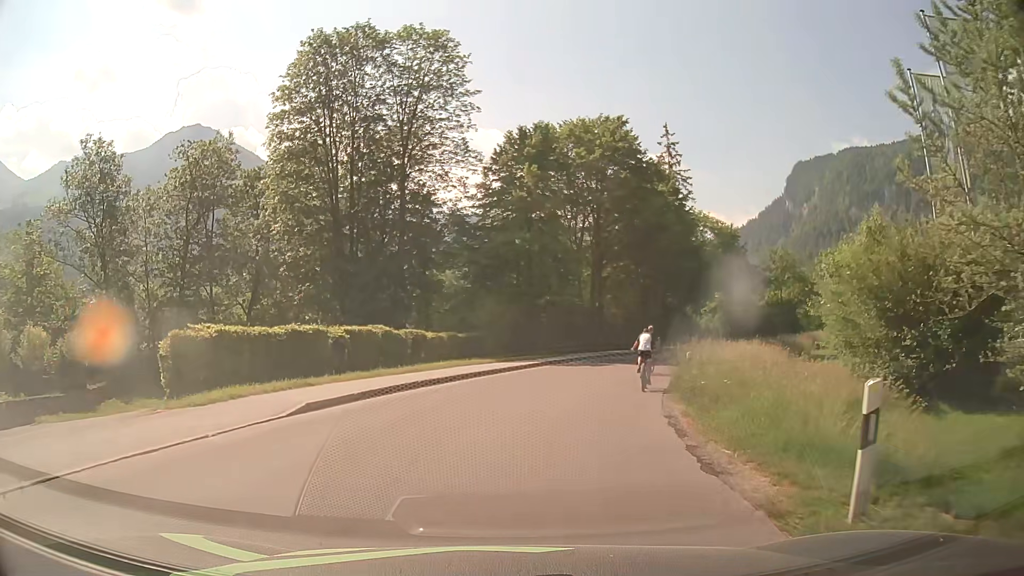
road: tertiary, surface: asphalt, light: Day
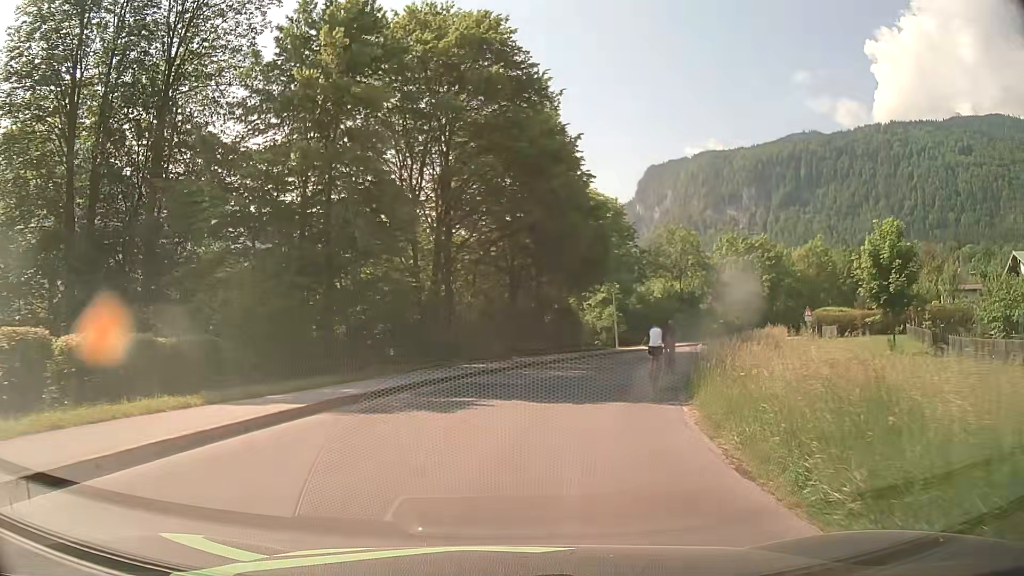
(+1.7, +17.8) m; +13°
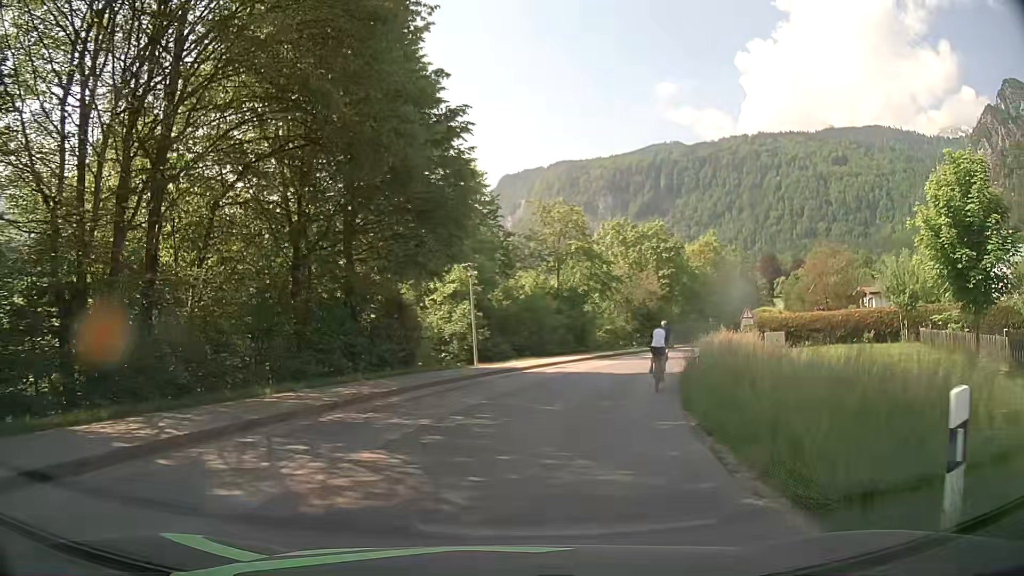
(+1.8, +15.9) m; +12°
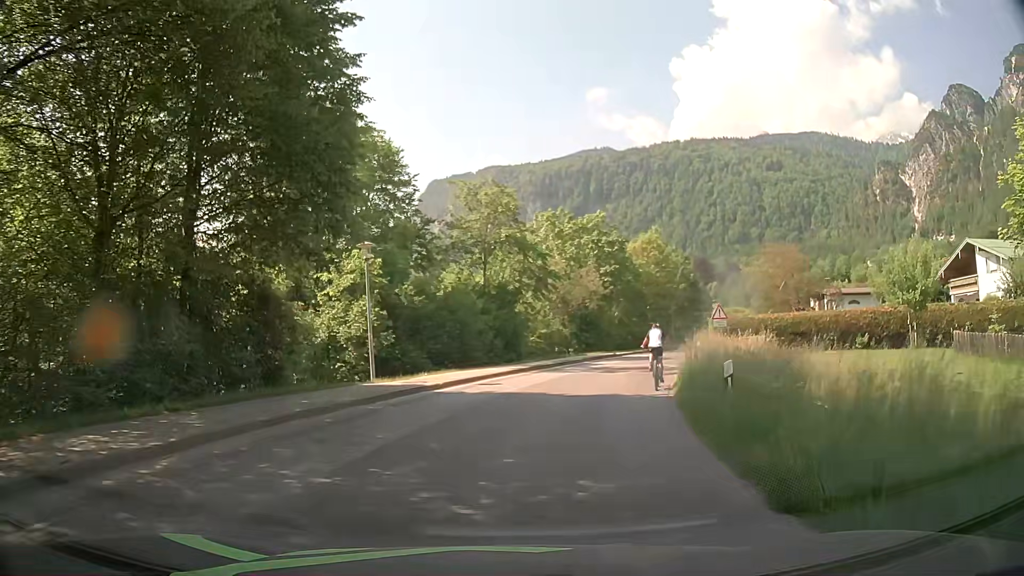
(+0.4, +7.5) m; +7°
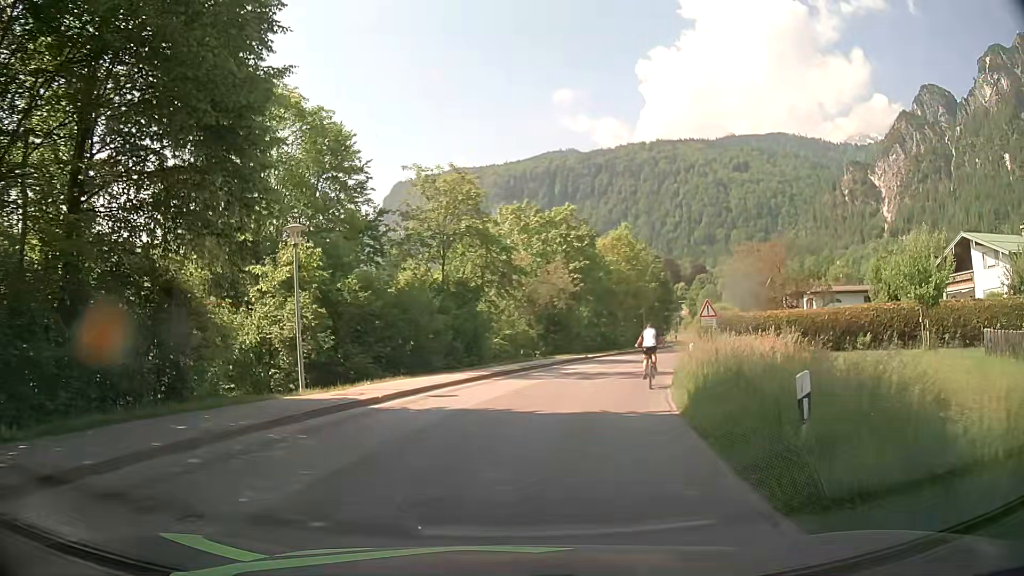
(+0.1, +3.8) m; +2°
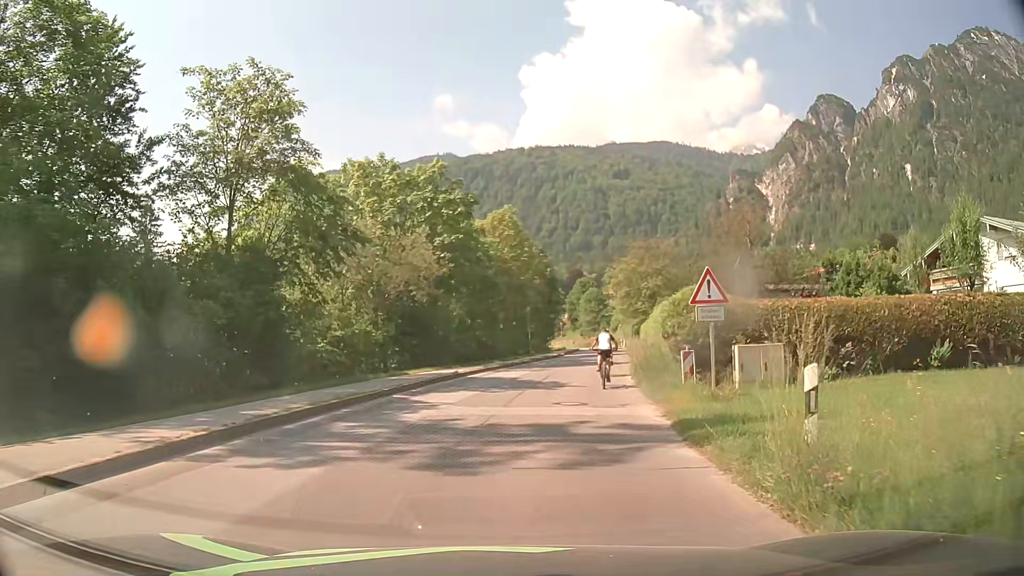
(+1.3, +14.5) m; +10°
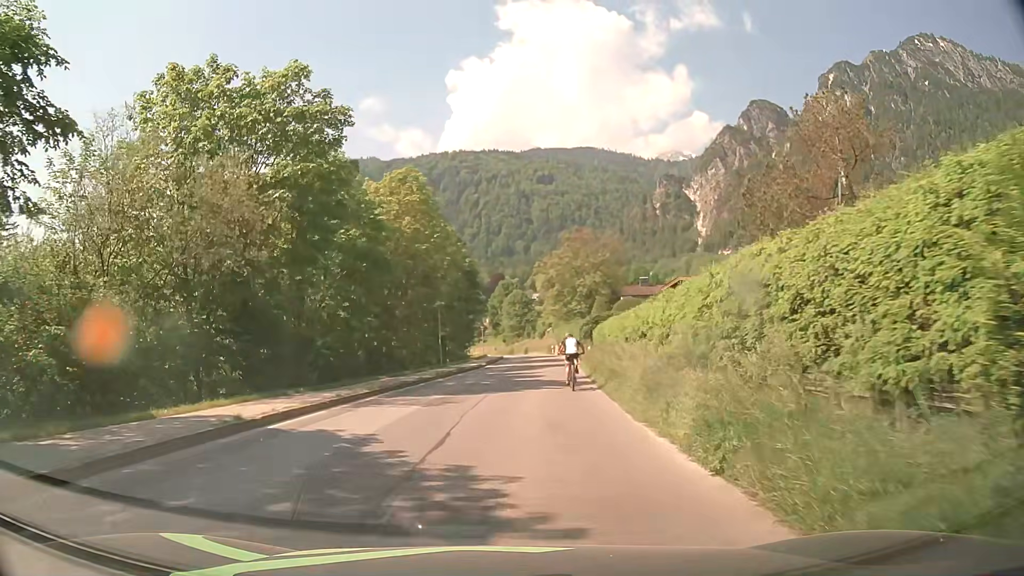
(+1.2, +15.0) m; +6°
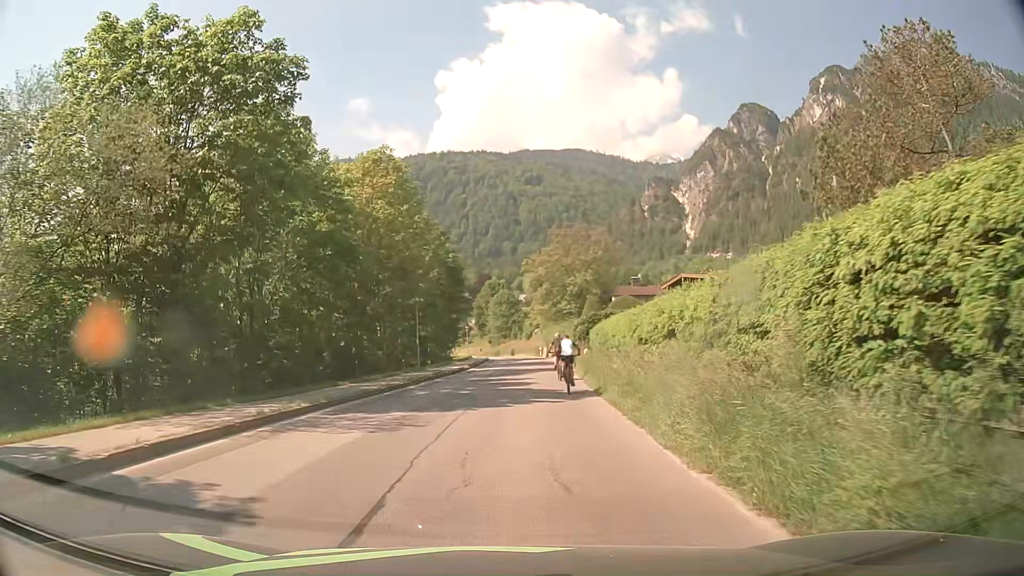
(+0.1, +4.6) m; +2°
